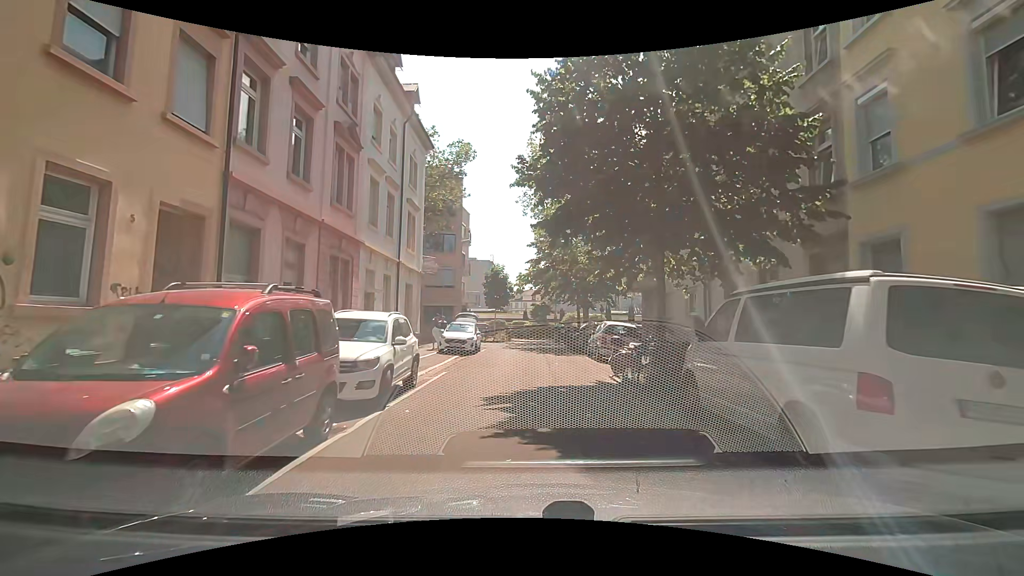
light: Day
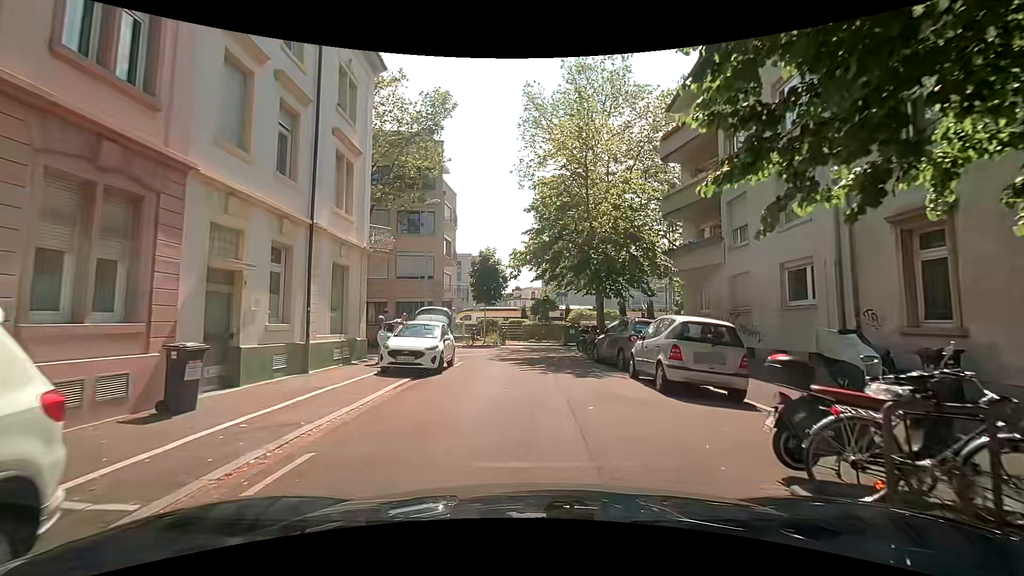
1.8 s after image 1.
(0.0, +9.2) m; 0°
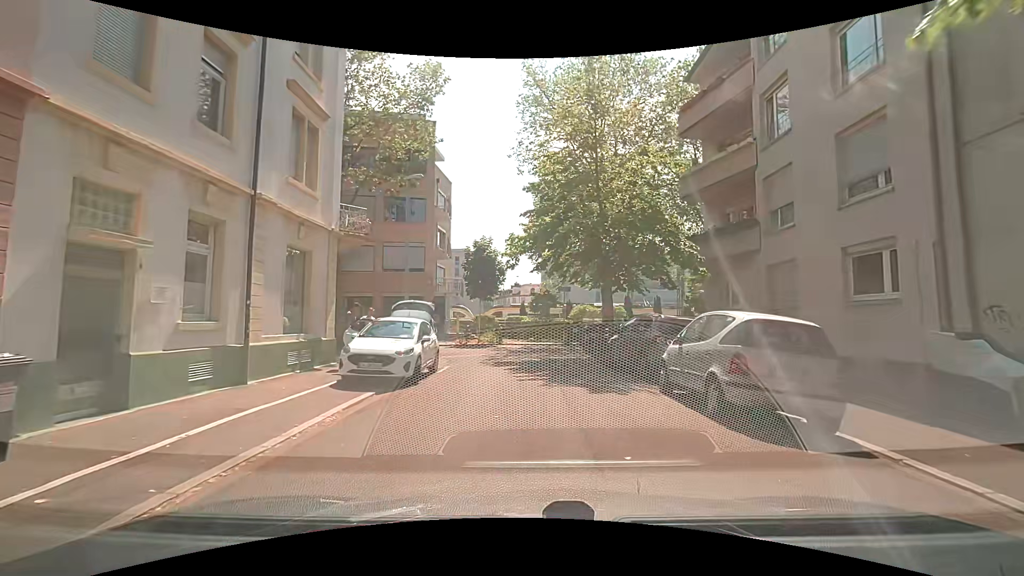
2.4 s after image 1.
(+0.1, +2.9) m; -2°
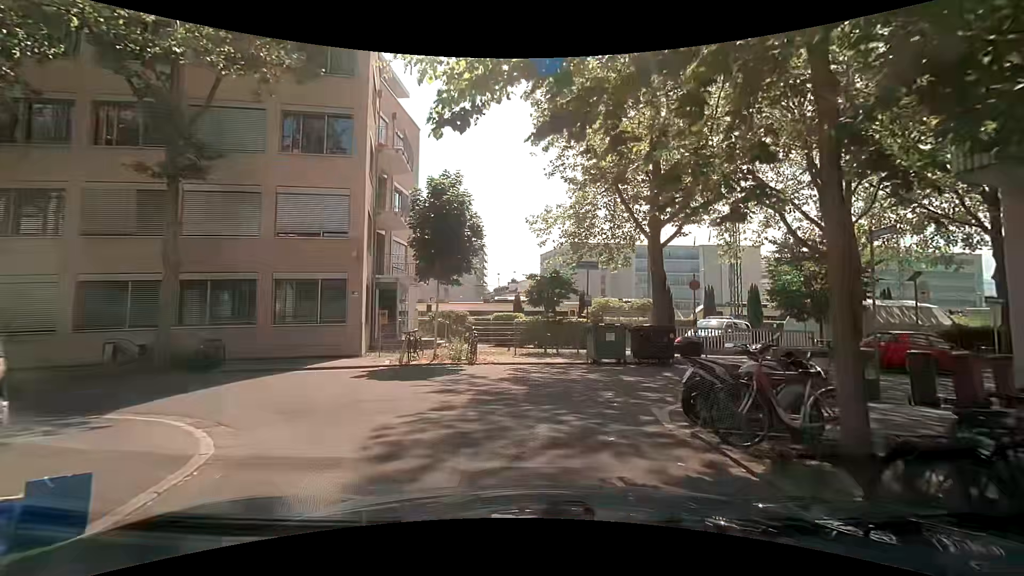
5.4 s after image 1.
(+0.2, +13.1) m; 0°
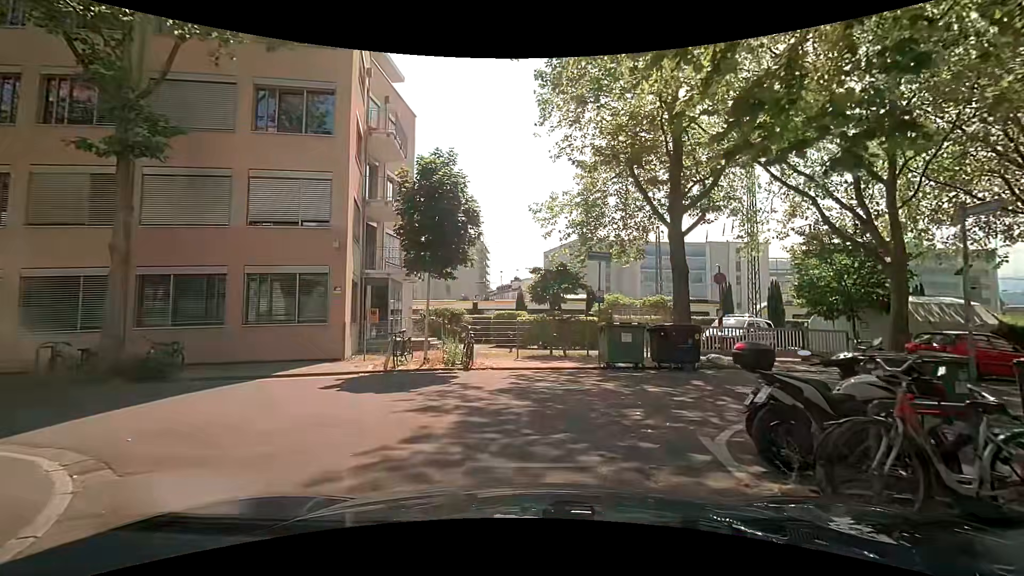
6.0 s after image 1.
(0.0, +2.0) m; +1°
